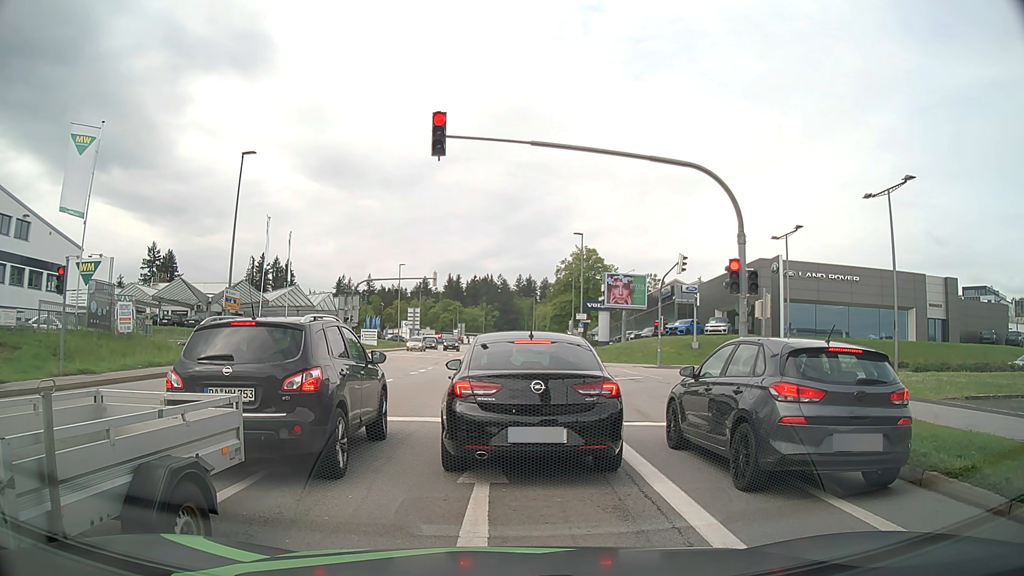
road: tertiary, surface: asphalt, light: Day
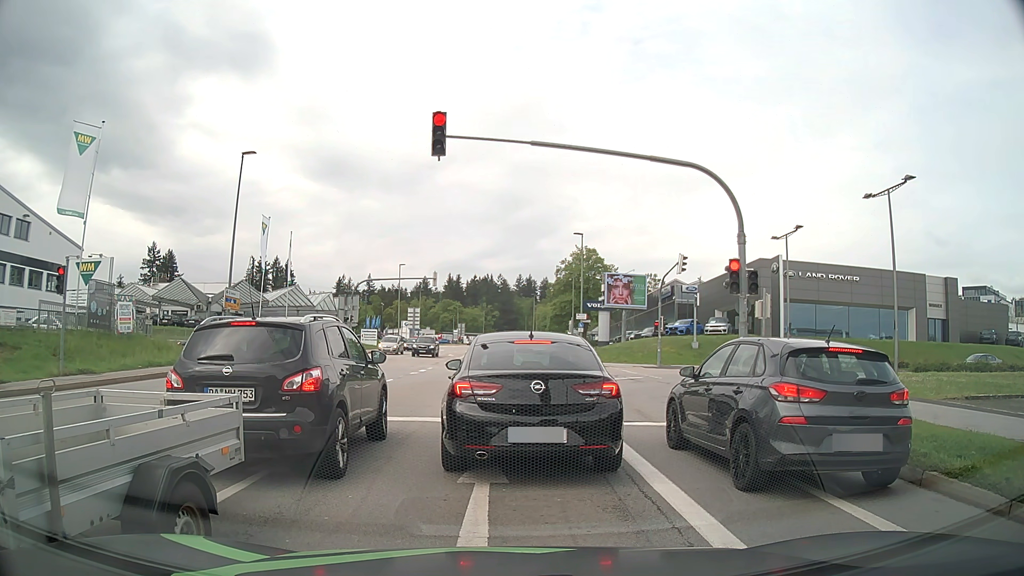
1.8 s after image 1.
(0.0, 0.0) m; 0°
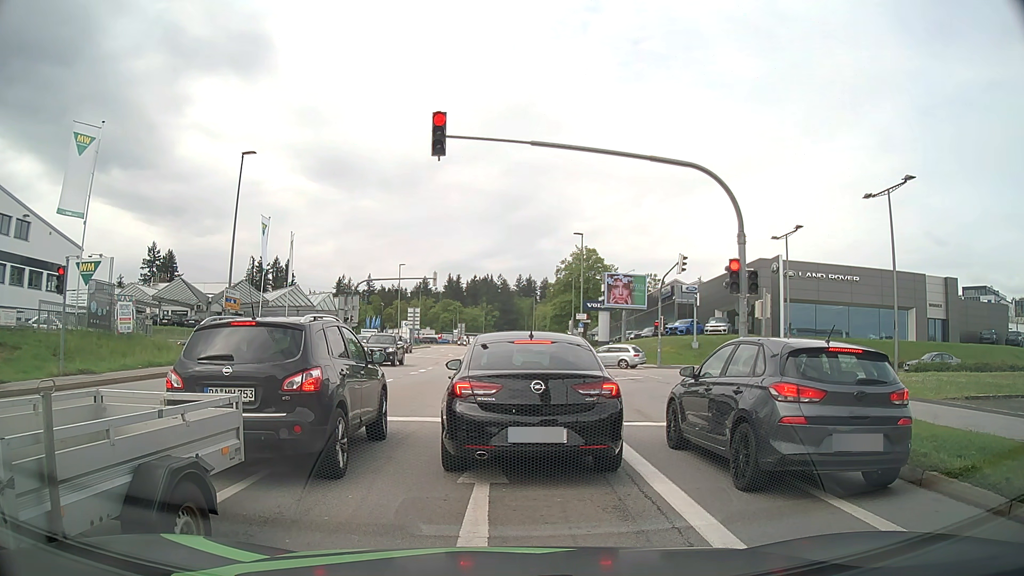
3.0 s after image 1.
(0.0, 0.0) m; 0°
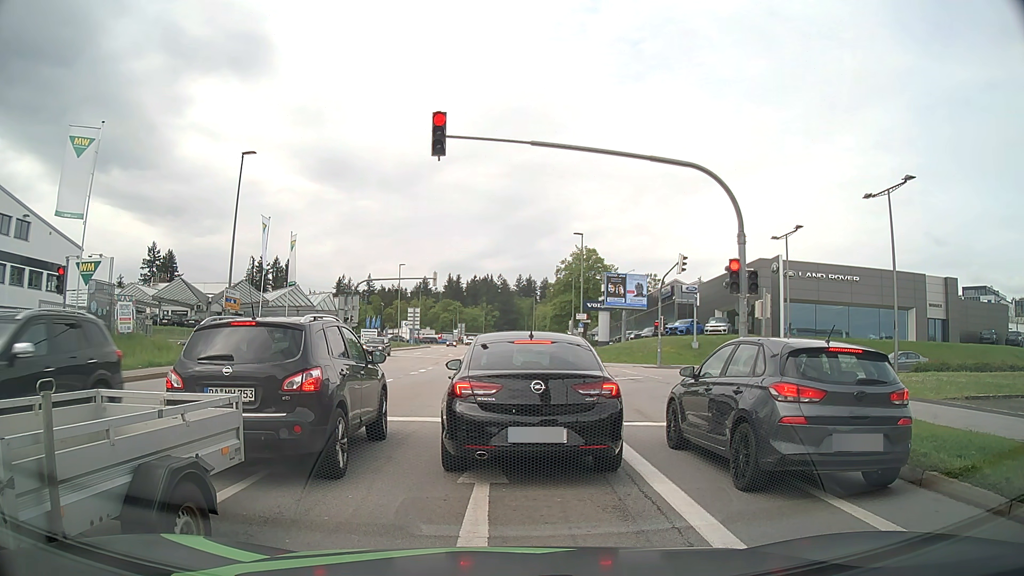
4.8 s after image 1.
(0.0, 0.0) m; 0°
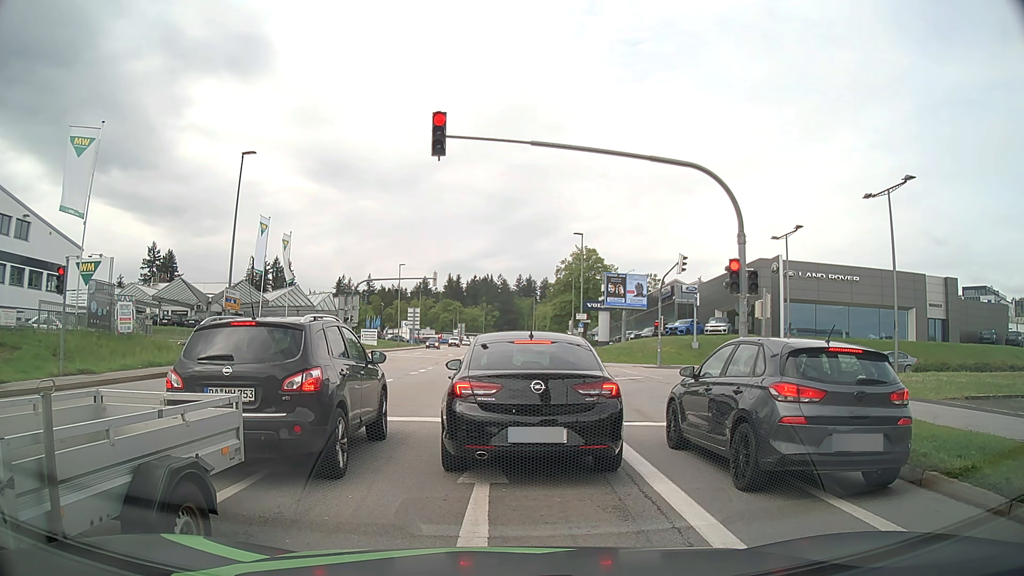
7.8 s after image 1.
(0.0, 0.0) m; 0°
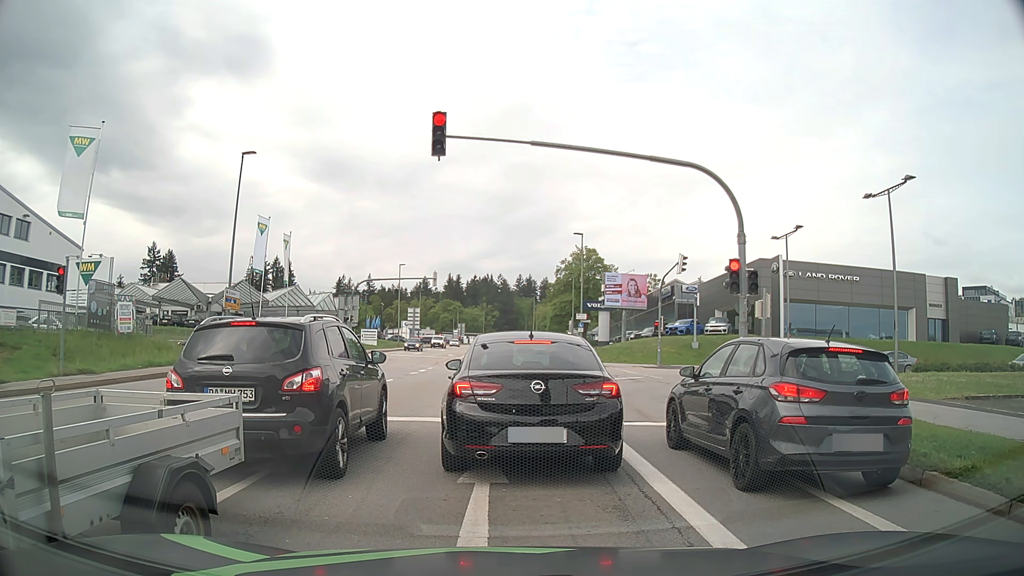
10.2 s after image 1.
(0.0, 0.0) m; 0°
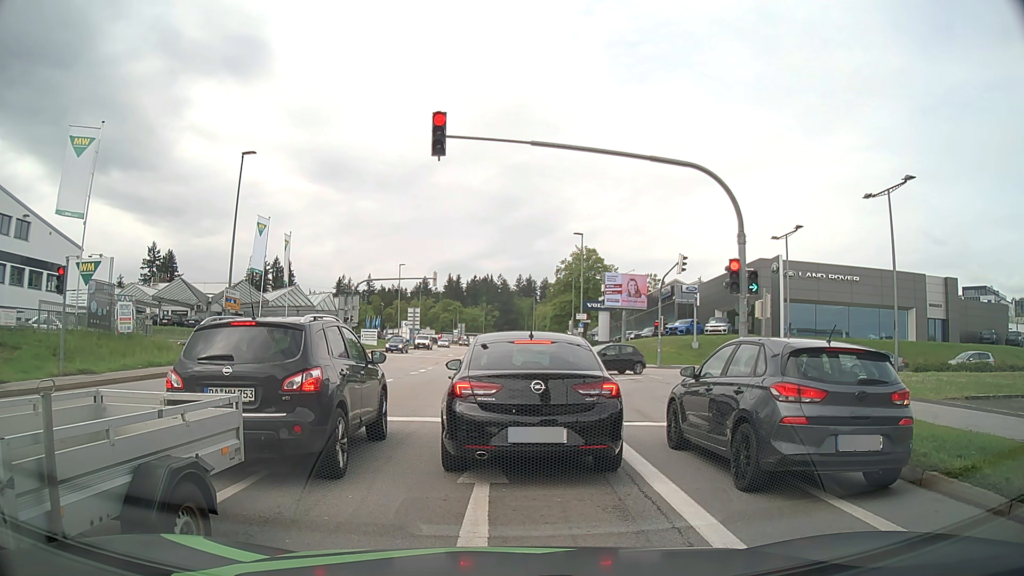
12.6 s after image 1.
(0.0, 0.0) m; 0°
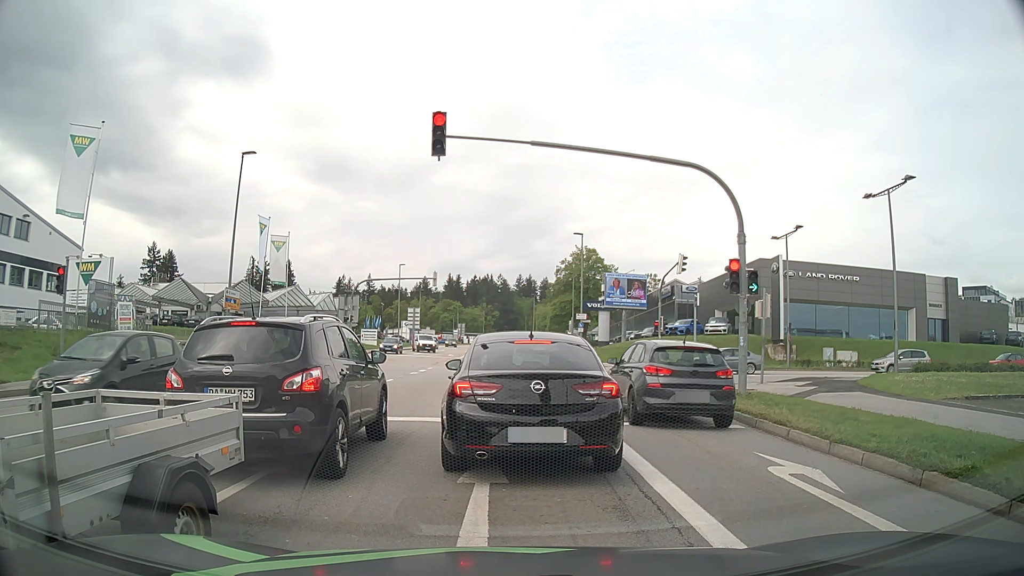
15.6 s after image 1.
(0.0, 0.0) m; 0°
